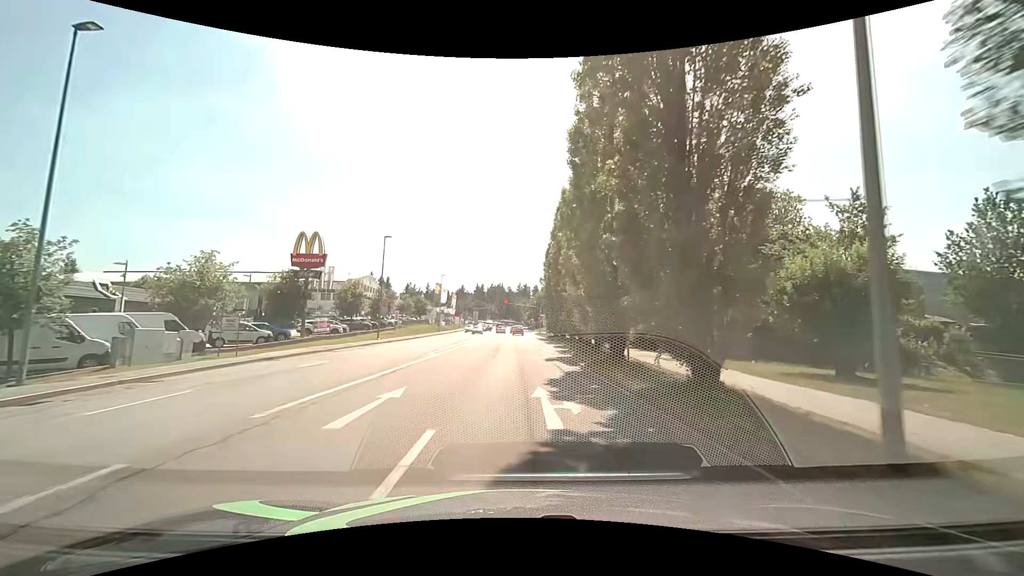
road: tertiary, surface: asphalt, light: Day
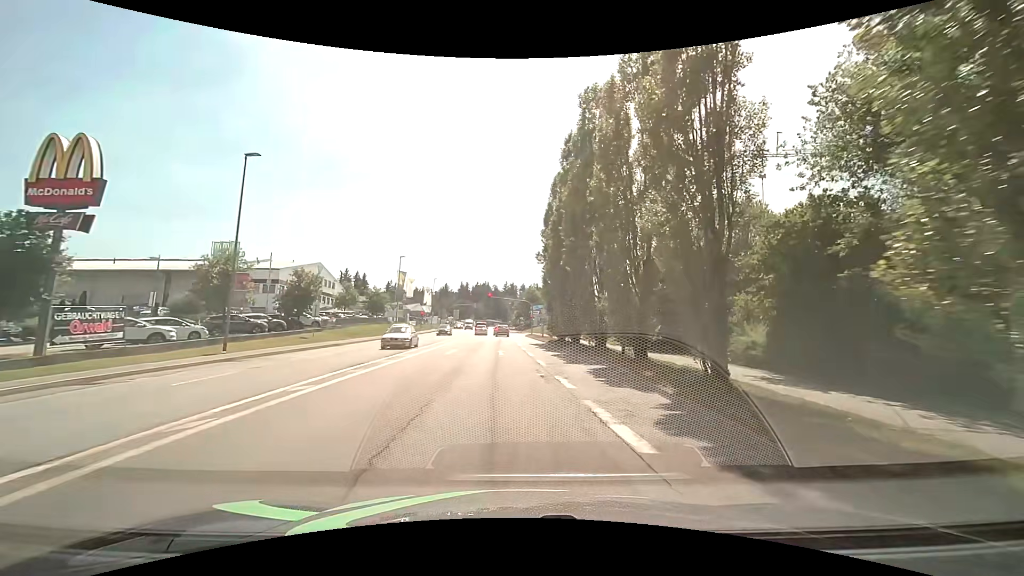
(0.0, +23.5) m; +2°
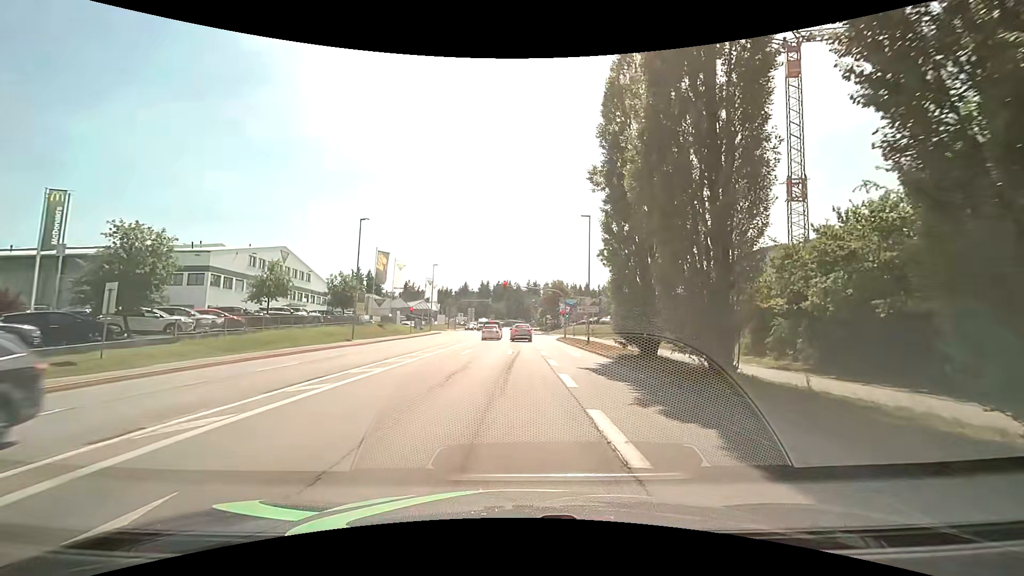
(-0.5, +24.5) m; -3°
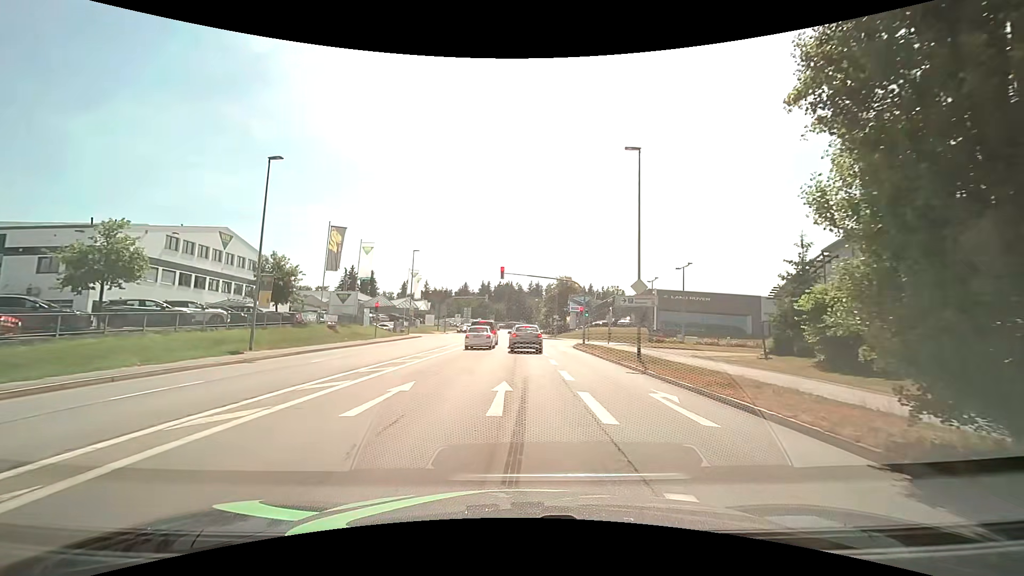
(0.0, +15.9) m; +1°
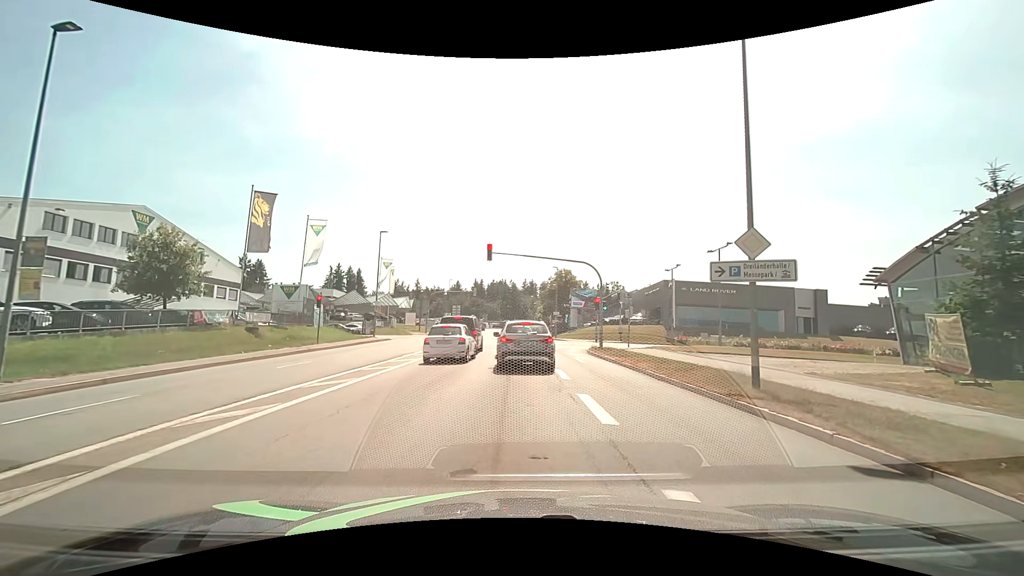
(-0.1, +11.9) m; +1°
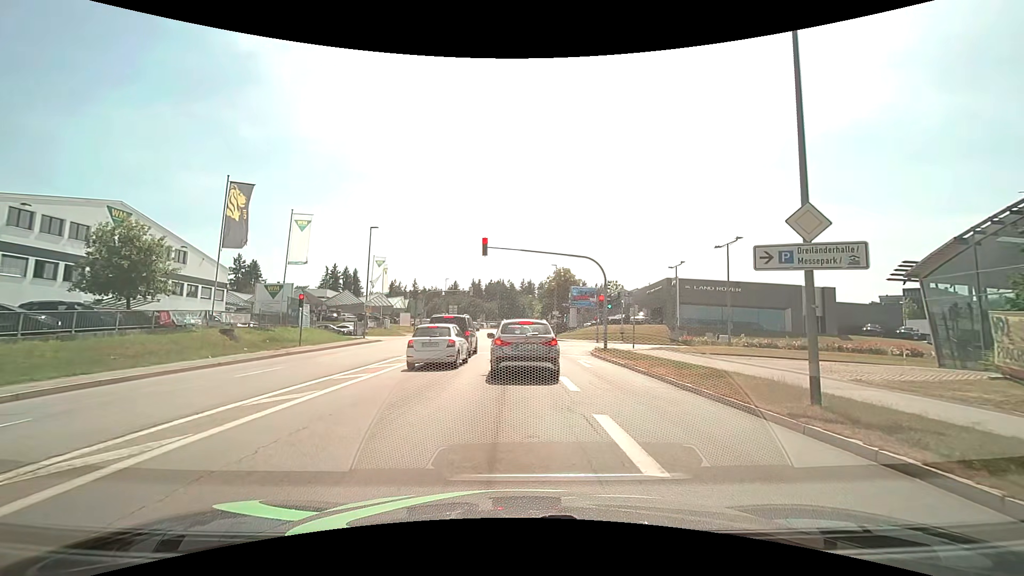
(0.0, +2.4) m; 0°
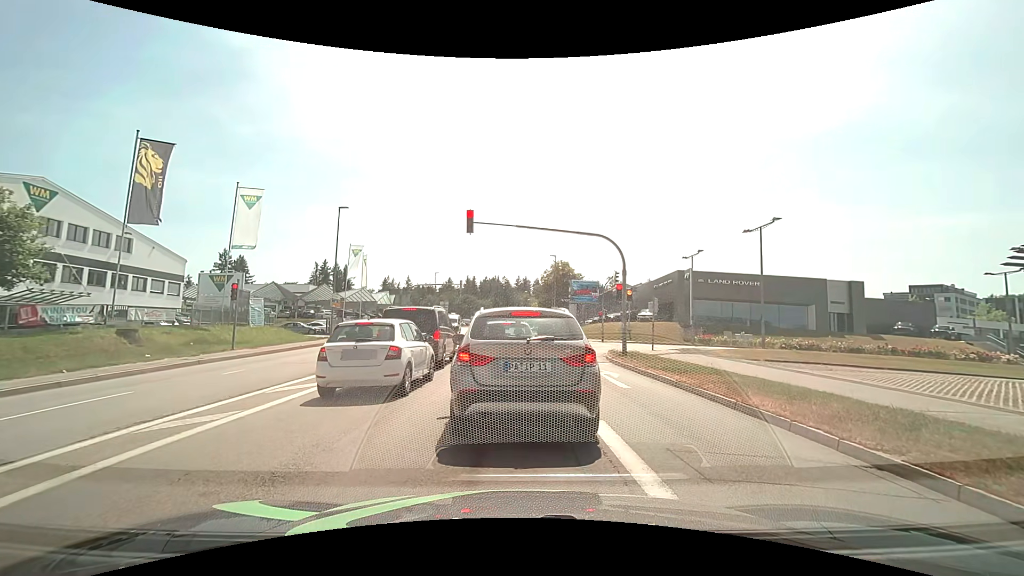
(0.0, +6.6) m; +1°
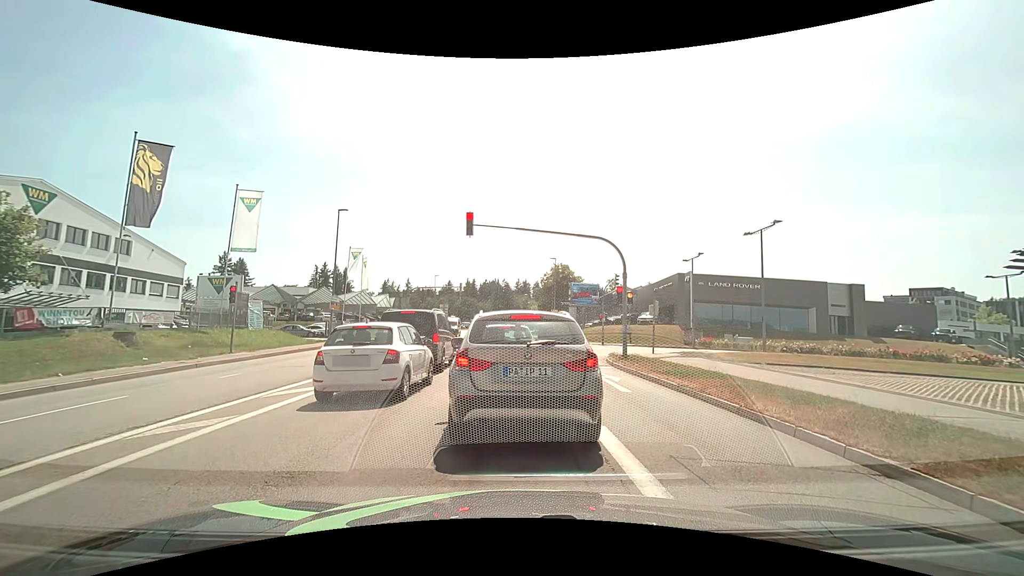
(0.0, +0.2) m; 0°
(0, +10) (-1, +20) (-1, +30) (-1, +40) (-2, +50) (-2, +60) (-3, +70) (-3, +80) (-3, +90) (-4, +100) m
